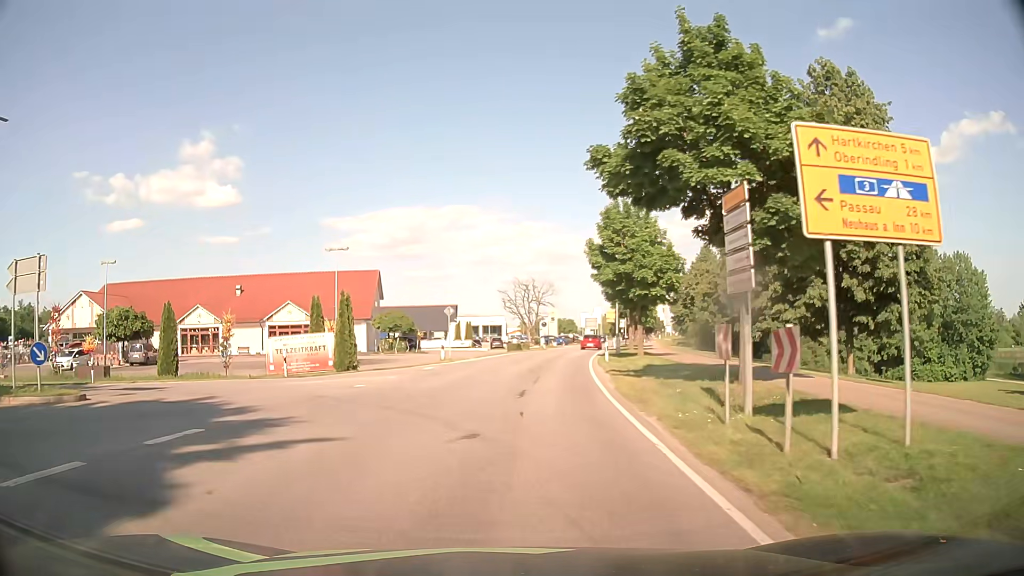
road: tertiary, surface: asphalt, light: Day
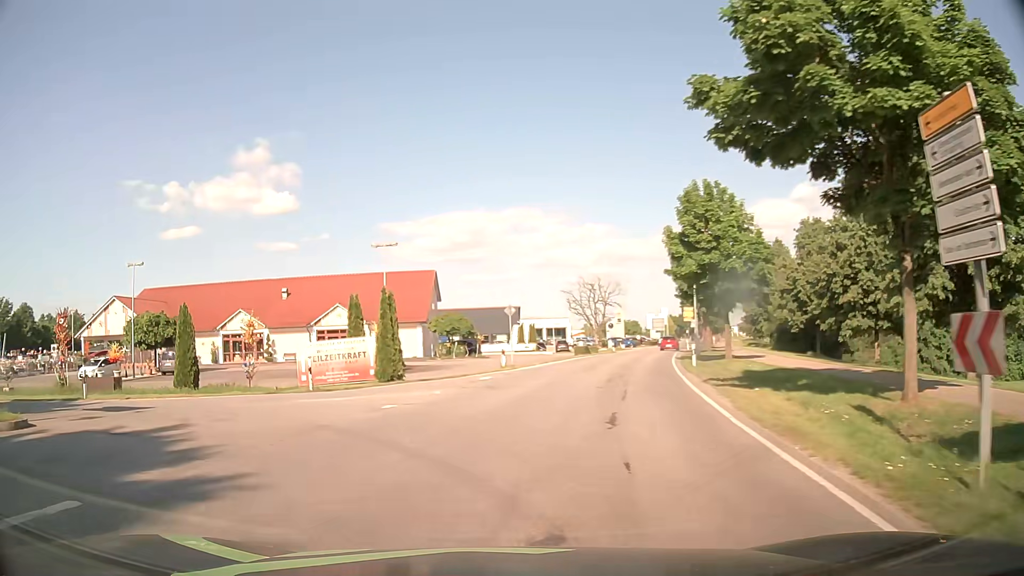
(-0.2, +4.6) m; -5°
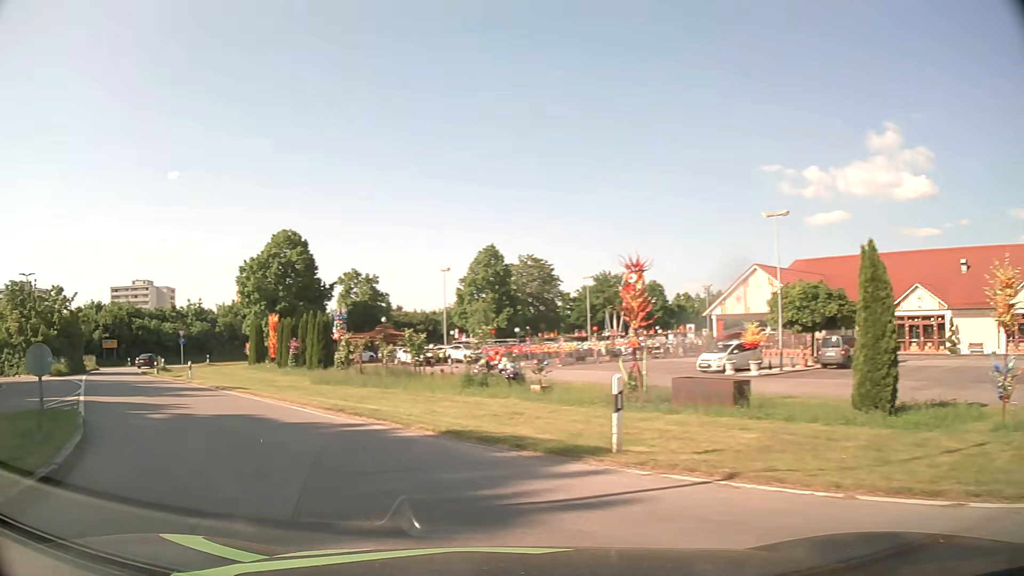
(-6.3, +13.5) m; -56°
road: primary_link
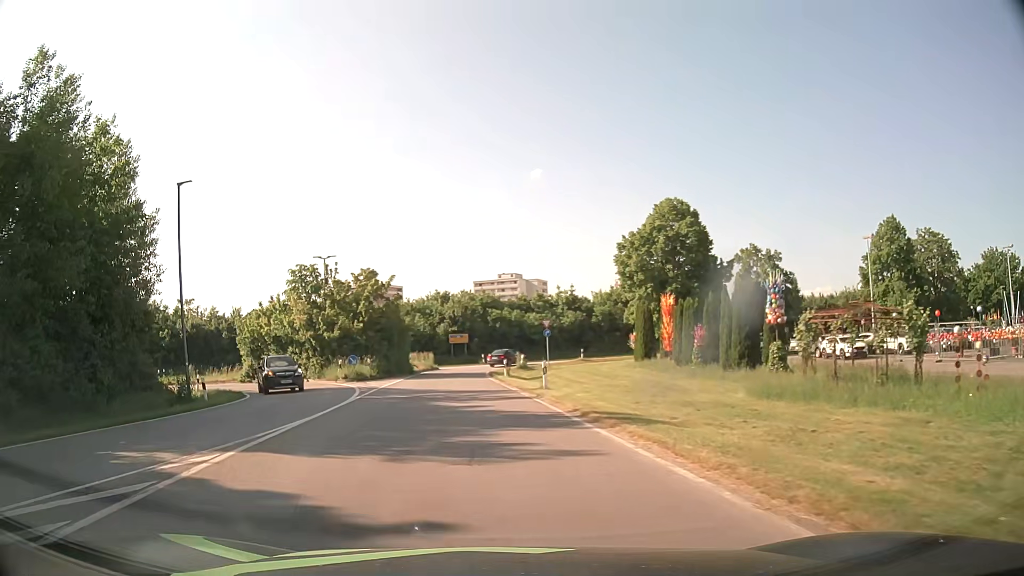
(-4.4, +12.0) m; -33°
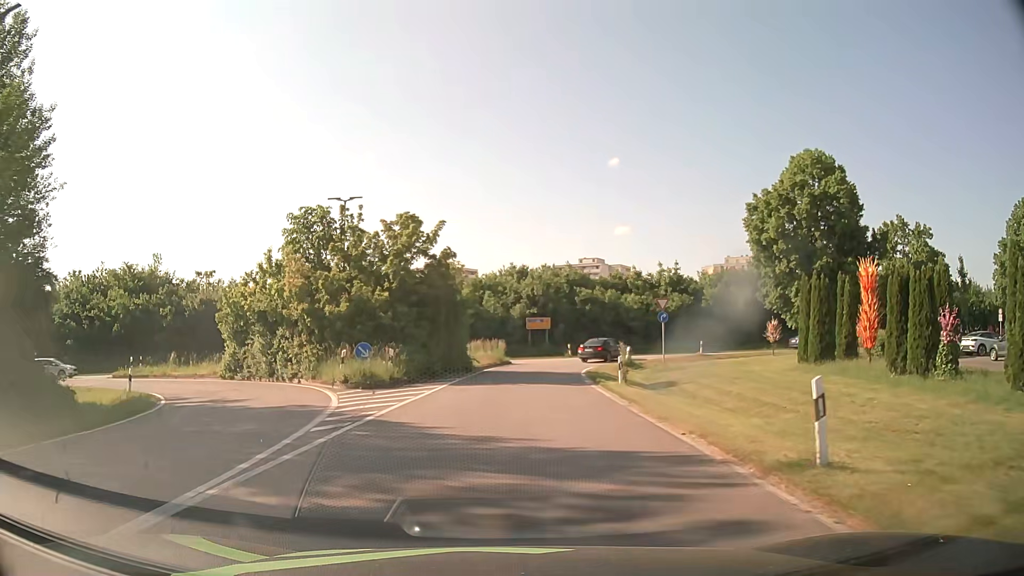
(-1.1, +15.3) m; -6°
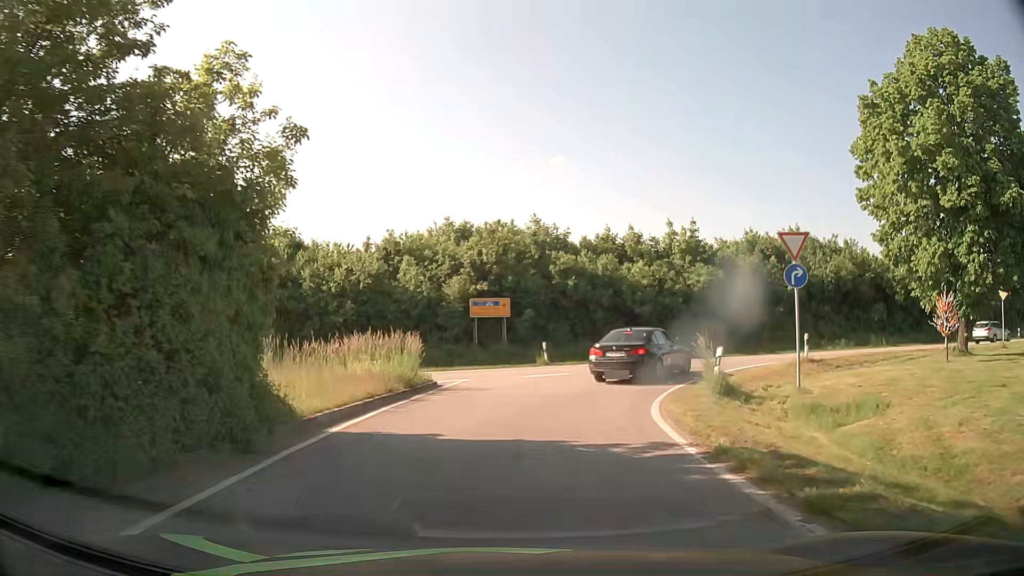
(+0.6, +22.7) m; +5°
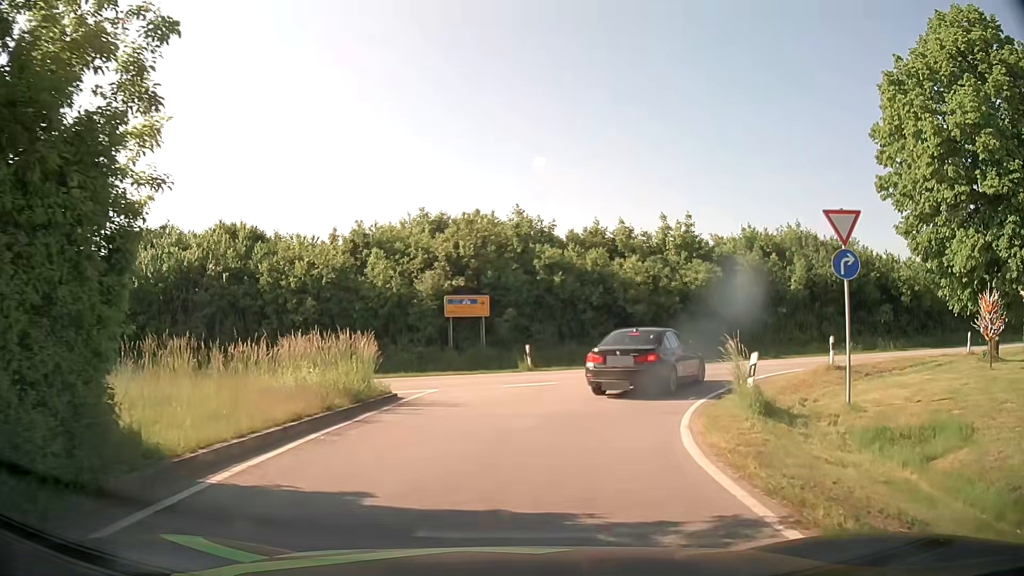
(0.0, +3.4) m; +1°
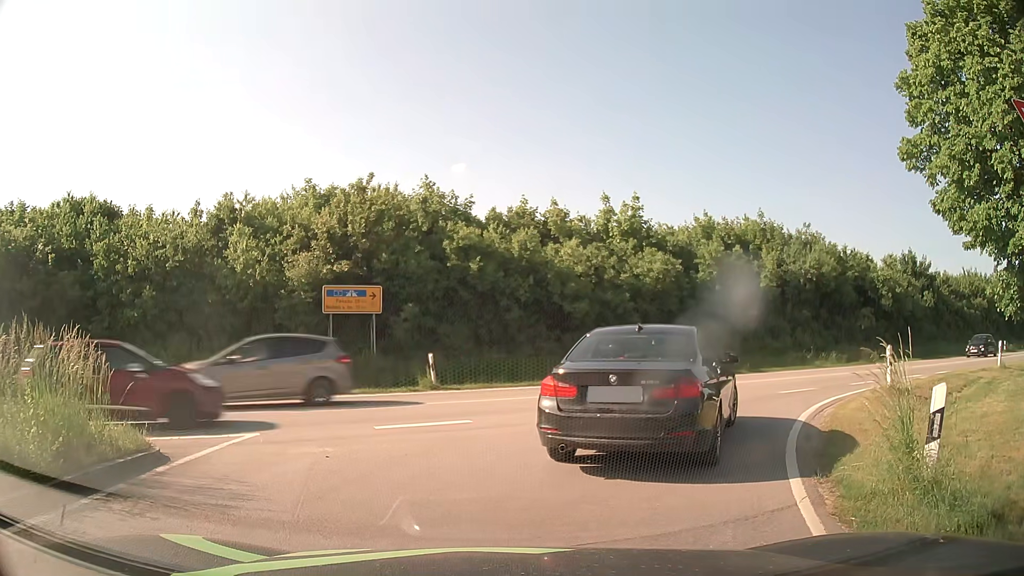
(+0.4, +7.2) m; +6°
(+2, +10) (+7, +18) (+16, +23) (+25, +28) (+34, +32) (+43, +37) (+51, +41) (+60, +46) (+69, +50) (+78, +55) m
